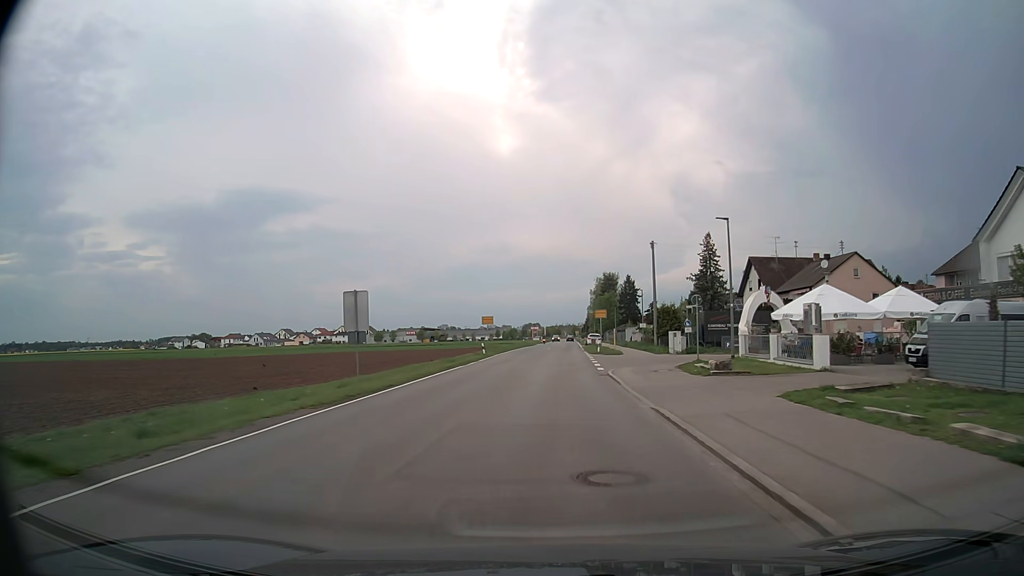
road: tertiary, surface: asphalt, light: Day
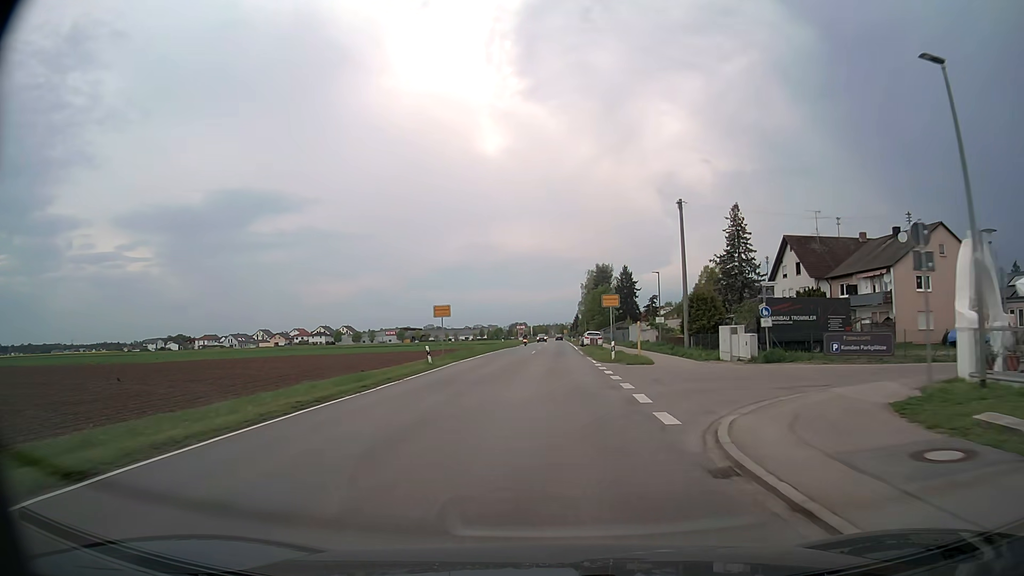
(+0.2, +18.8) m; +1°
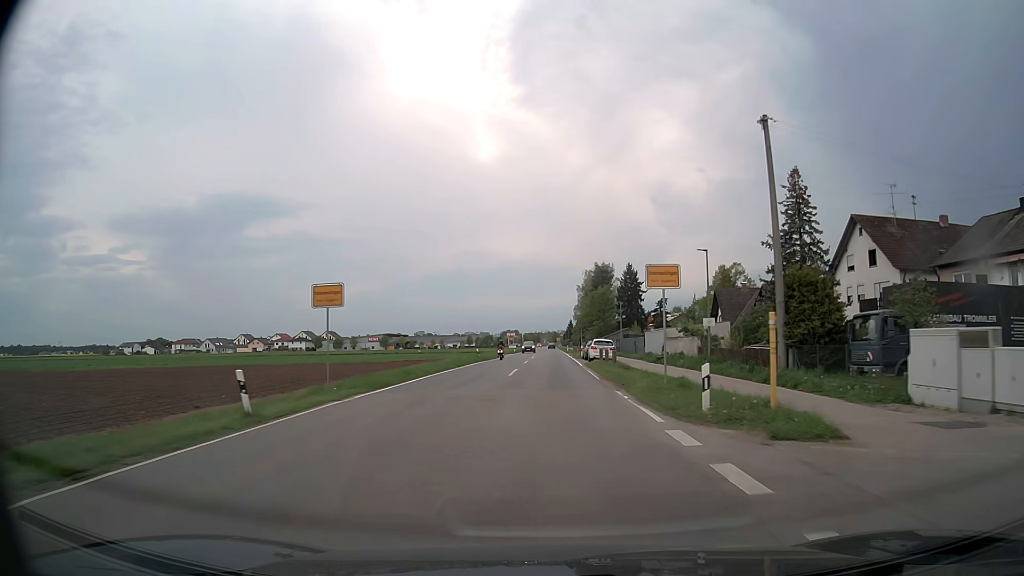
(+0.1, +19.2) m; +1°
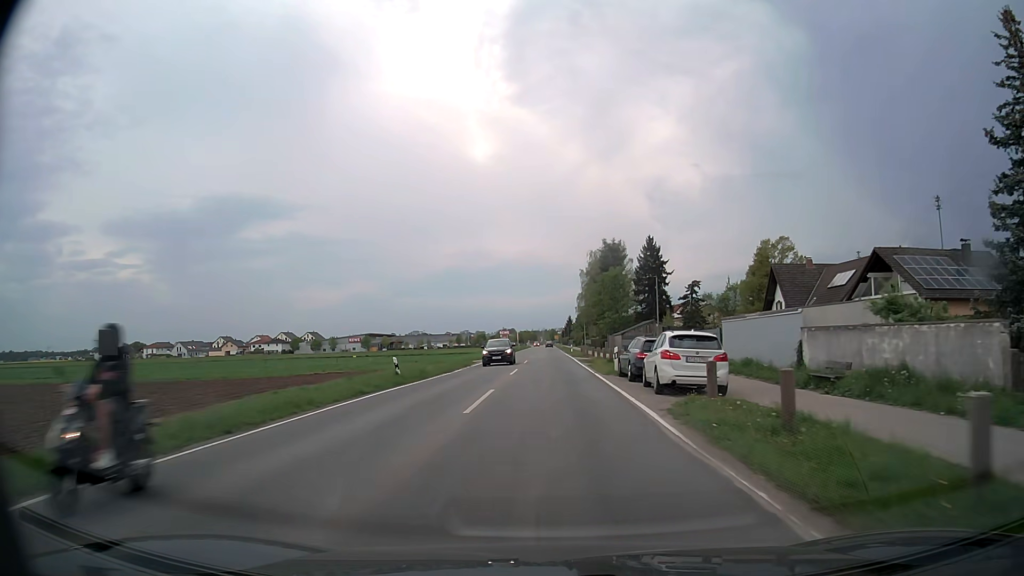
(+0.1, +28.6) m; 0°
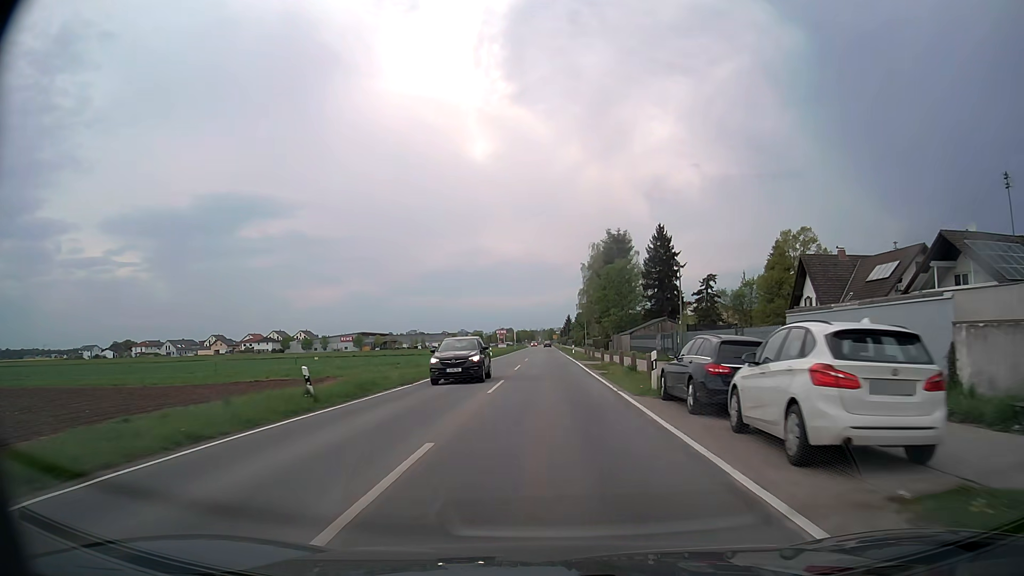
(0.0, +9.6) m; 0°
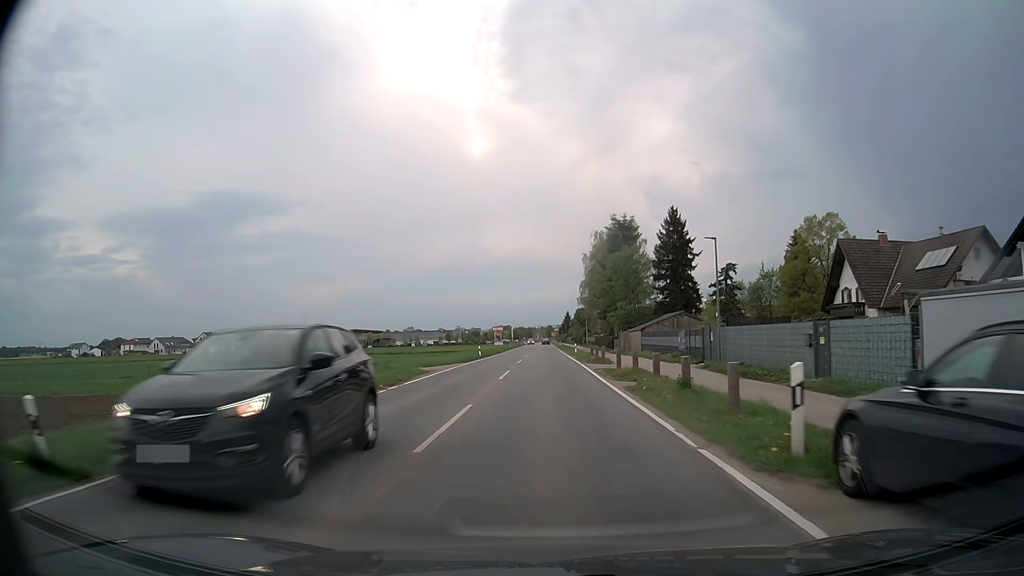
(0.0, +9.7) m; 0°
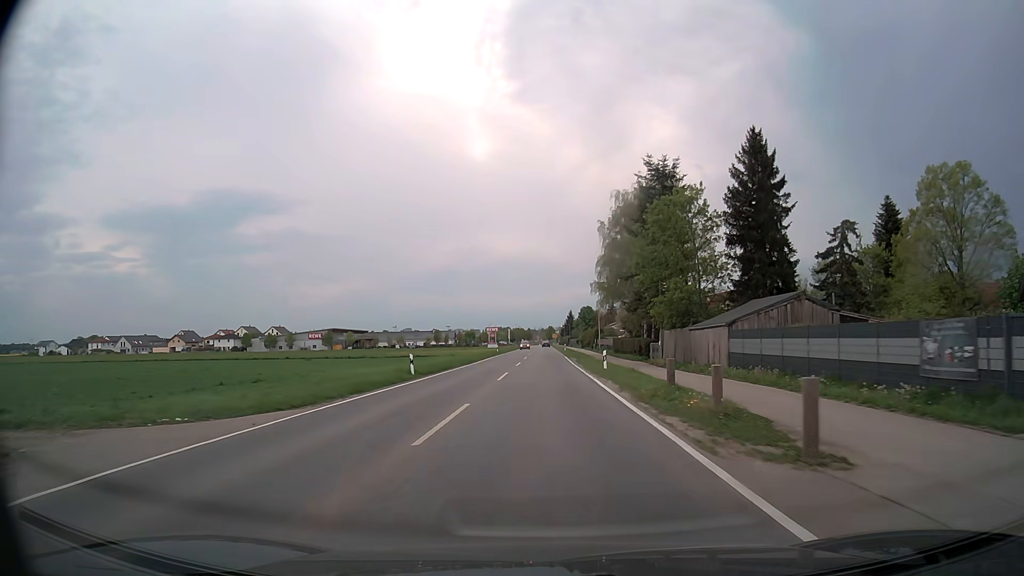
(+0.1, +29.8) m; 0°
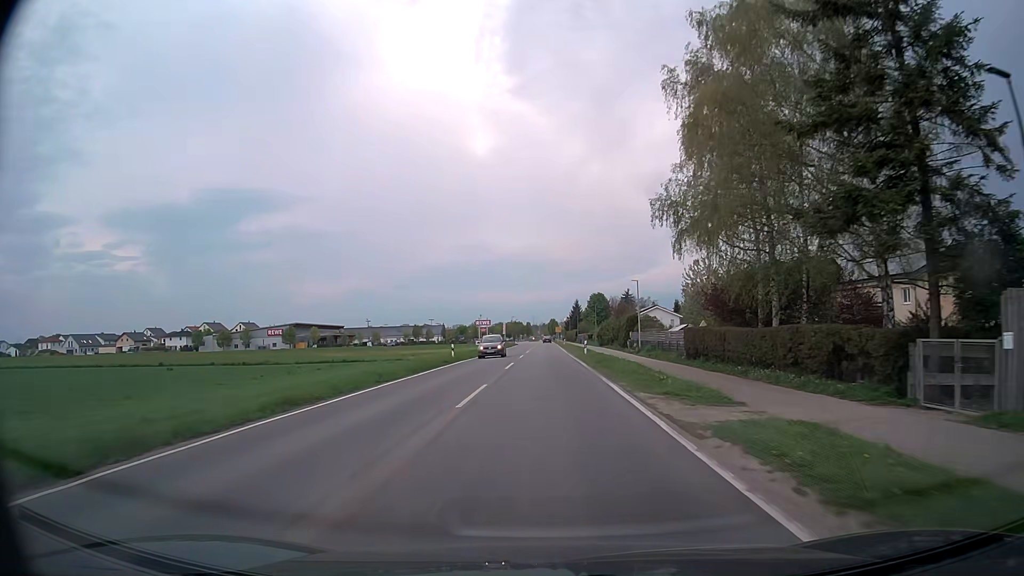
(0.0, +41.1) m; 0°
(0, +10) (0, +20) (0, +30) (0, +40) (0, +50) (0, +60) (0, +70) (0, +80) (0, +90) (0, +100) m
